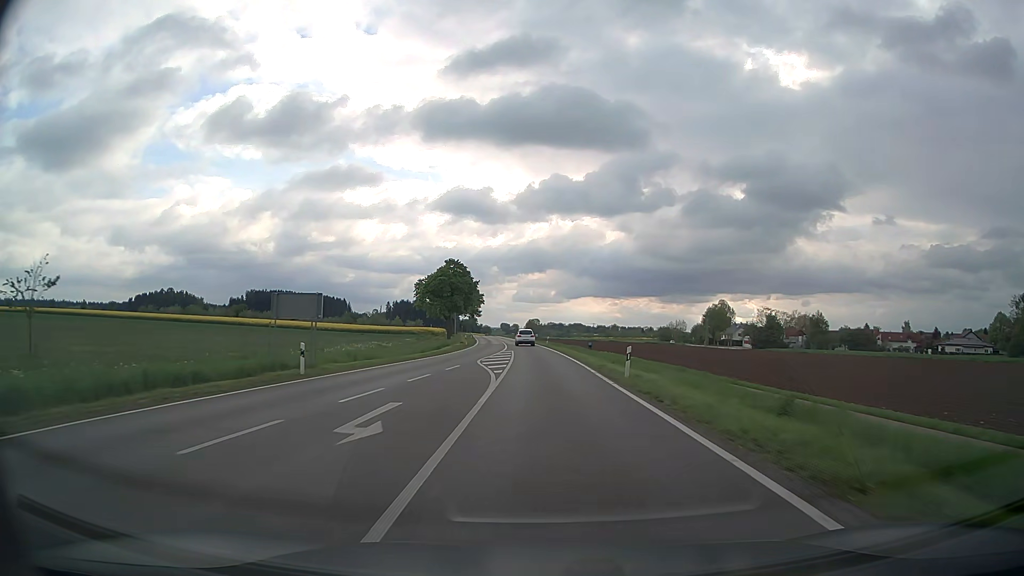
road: secondary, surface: asphalt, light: Day
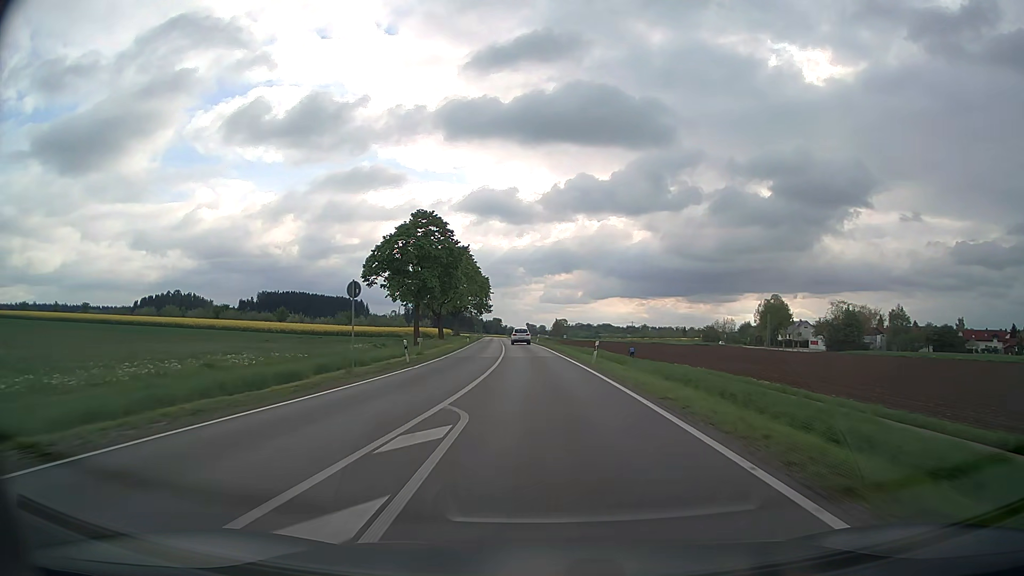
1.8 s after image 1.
(-0.8, +39.6) m; -2°
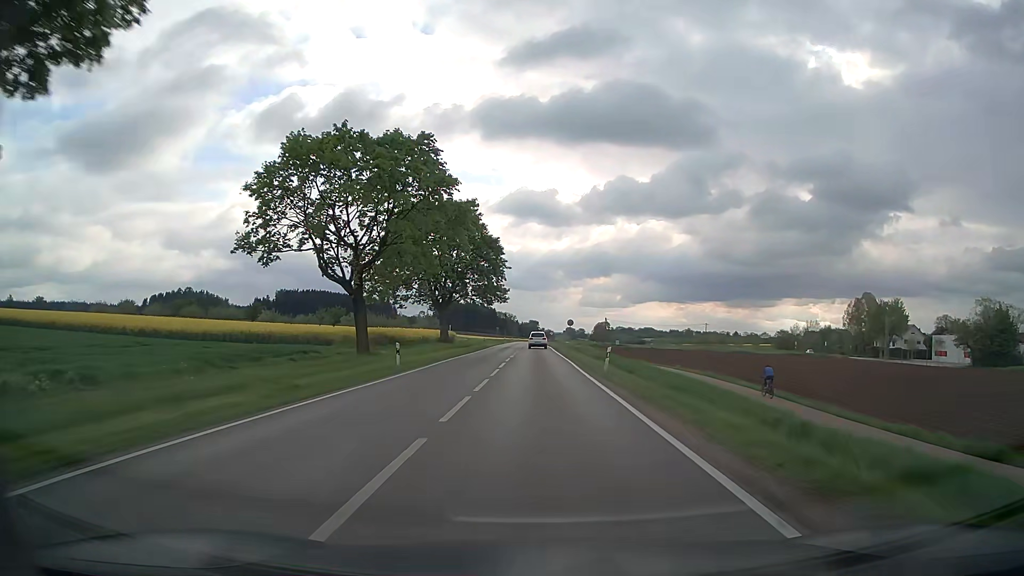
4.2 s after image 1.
(-1.6, +52.2) m; -3°
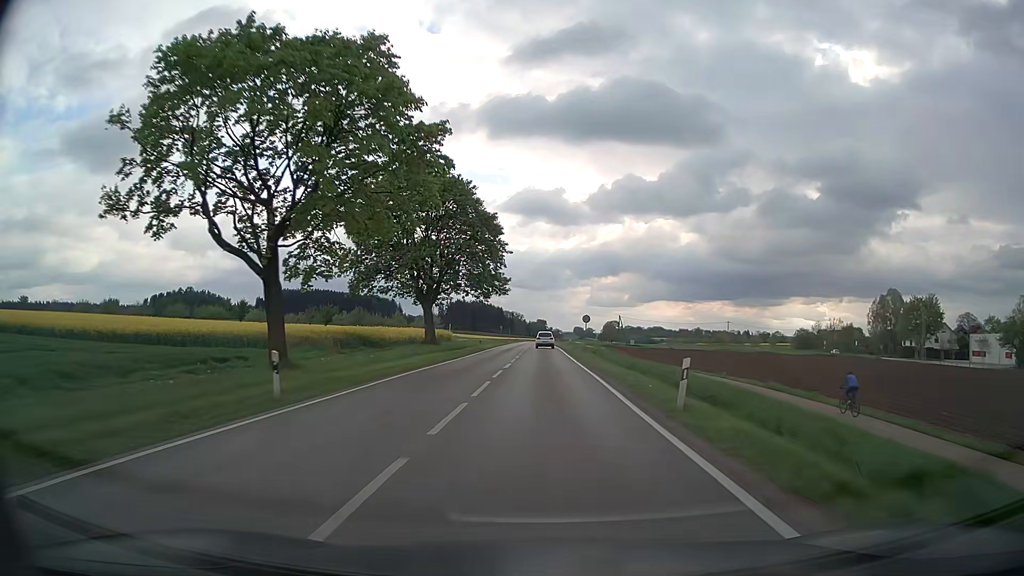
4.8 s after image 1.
(-0.1, +12.9) m; -1°
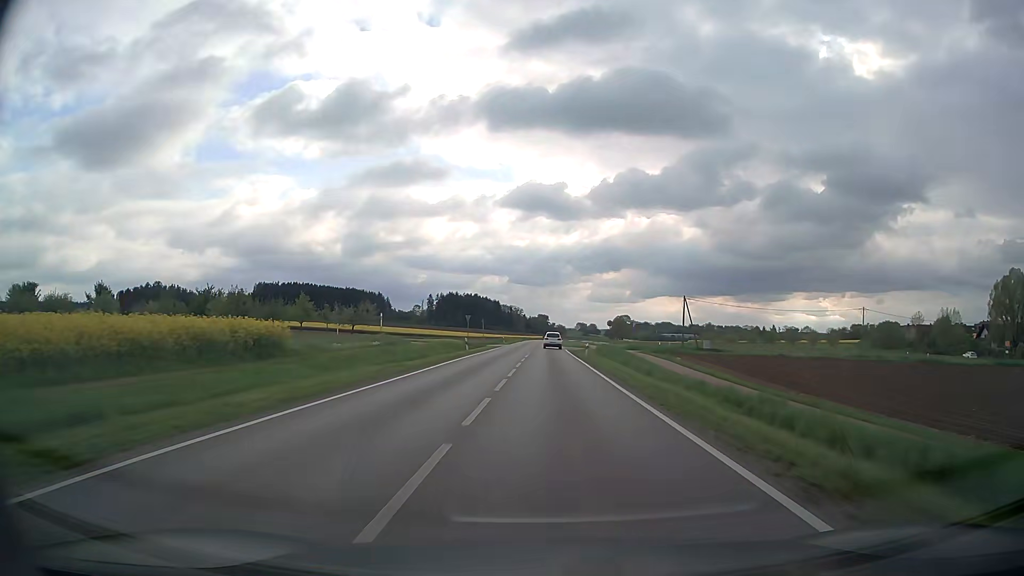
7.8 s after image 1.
(-0.4, +64.2) m; 0°
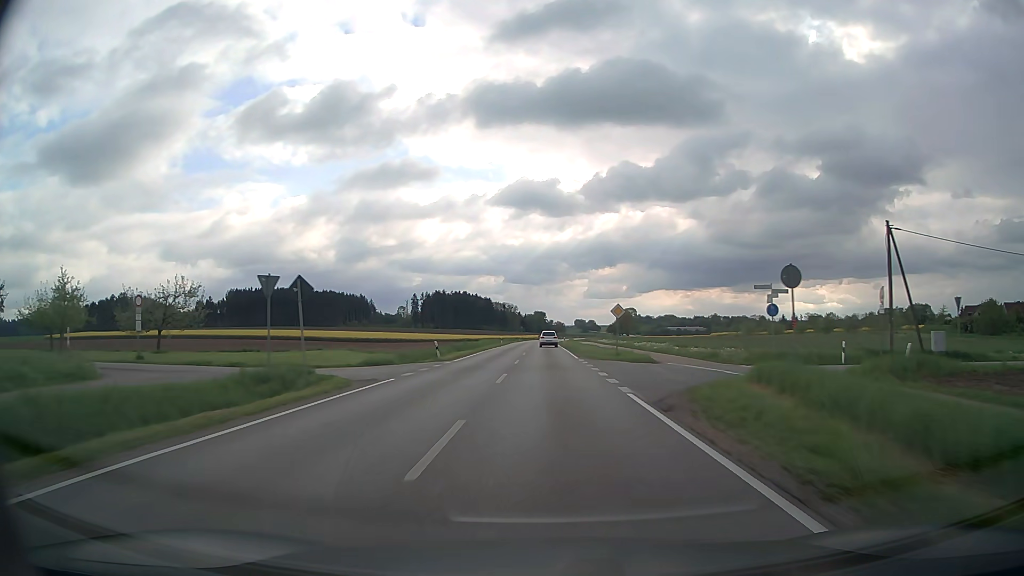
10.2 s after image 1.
(+0.2, +51.0) m; 0°
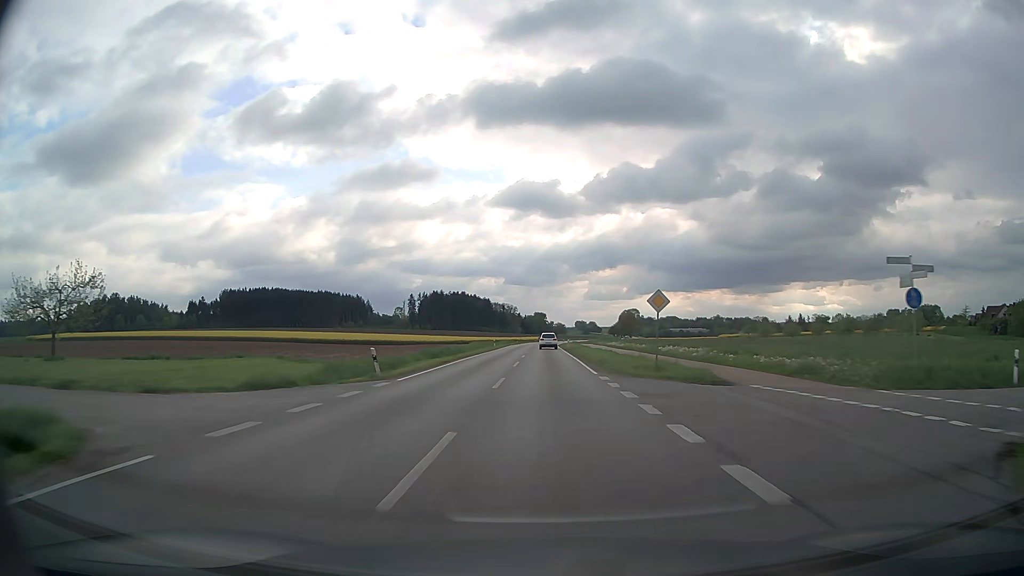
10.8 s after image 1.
(0.0, +12.7) m; 0°
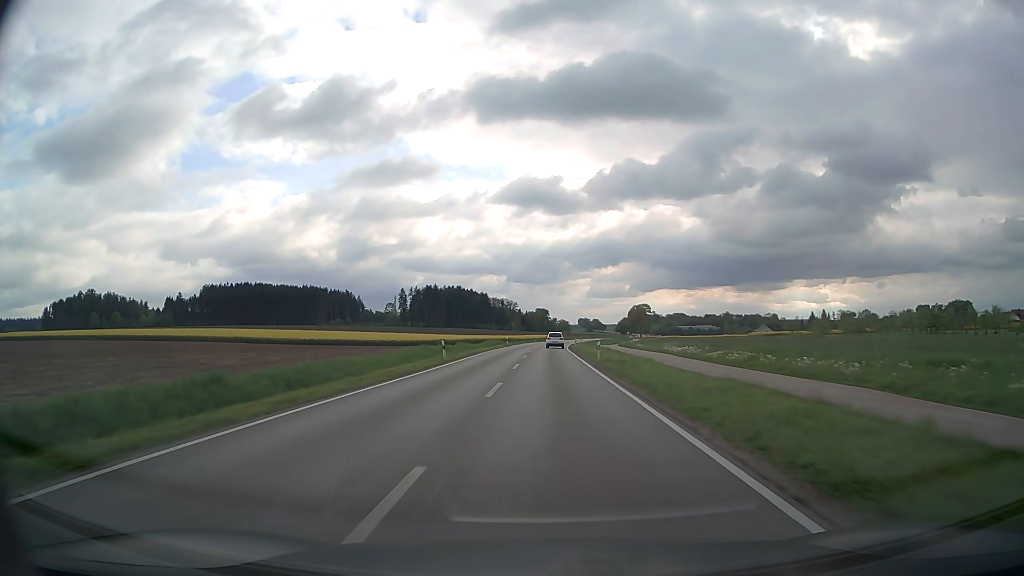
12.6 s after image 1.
(-0.1, +38.1) m; 0°
(0, +10) (0, +20) (0, +30) (0, +40) (0, +50) (0, +60) (0, +70) (+1, +80) (+1, +90) (+2, +100) m
